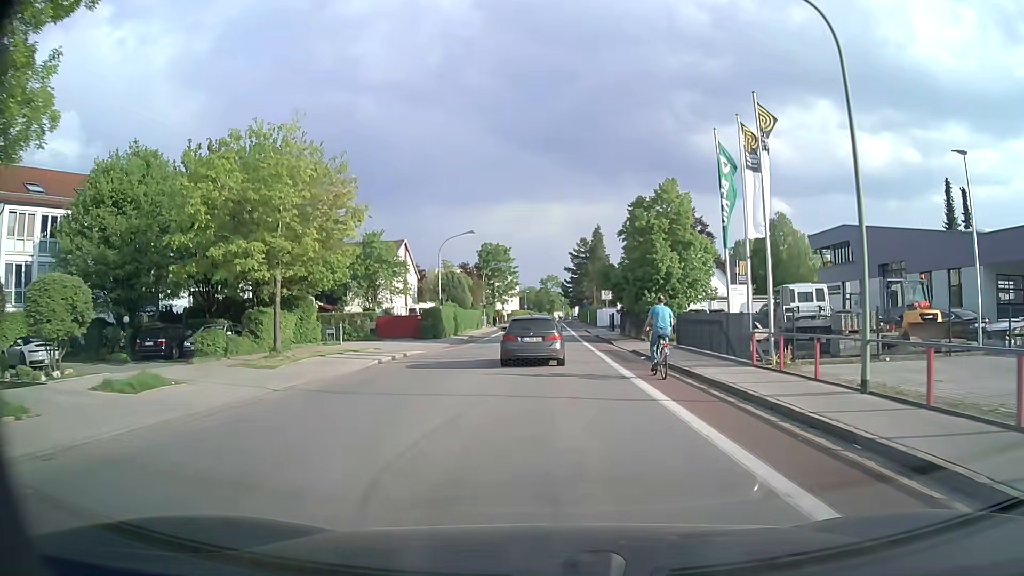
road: tertiary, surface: asphalt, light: Day
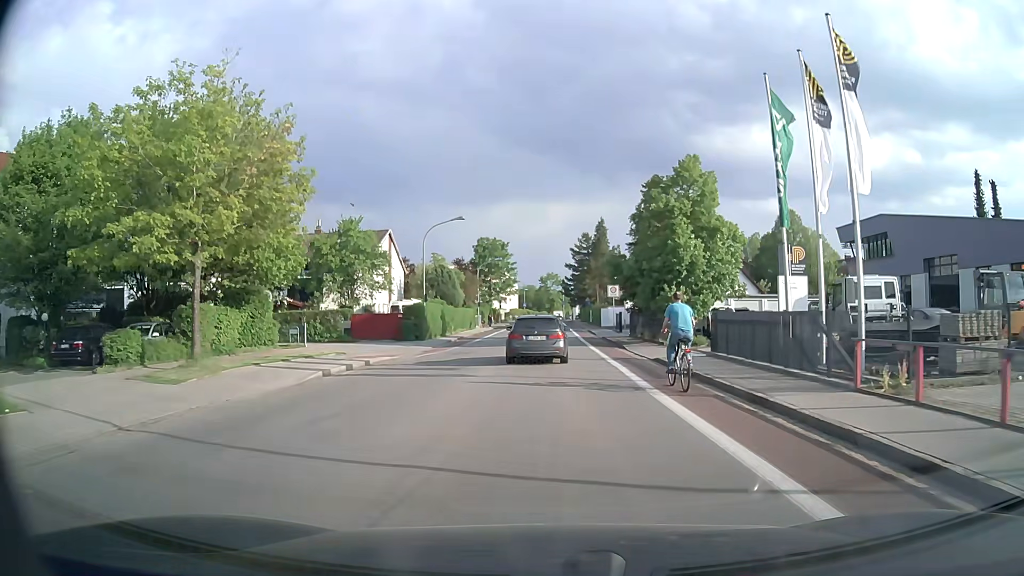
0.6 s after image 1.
(0.0, +6.1) m; 0°
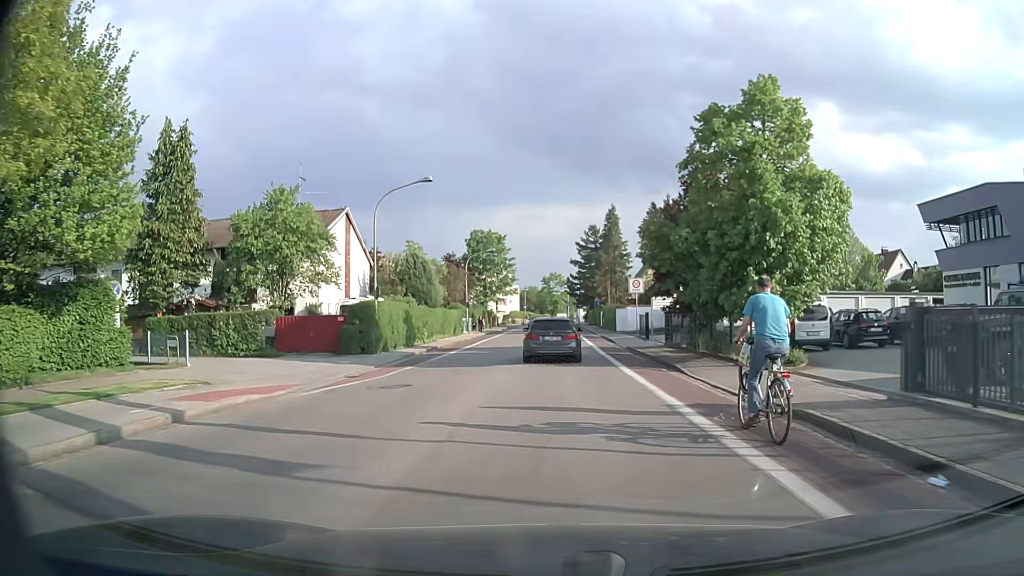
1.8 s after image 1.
(0.0, +12.3) m; 0°
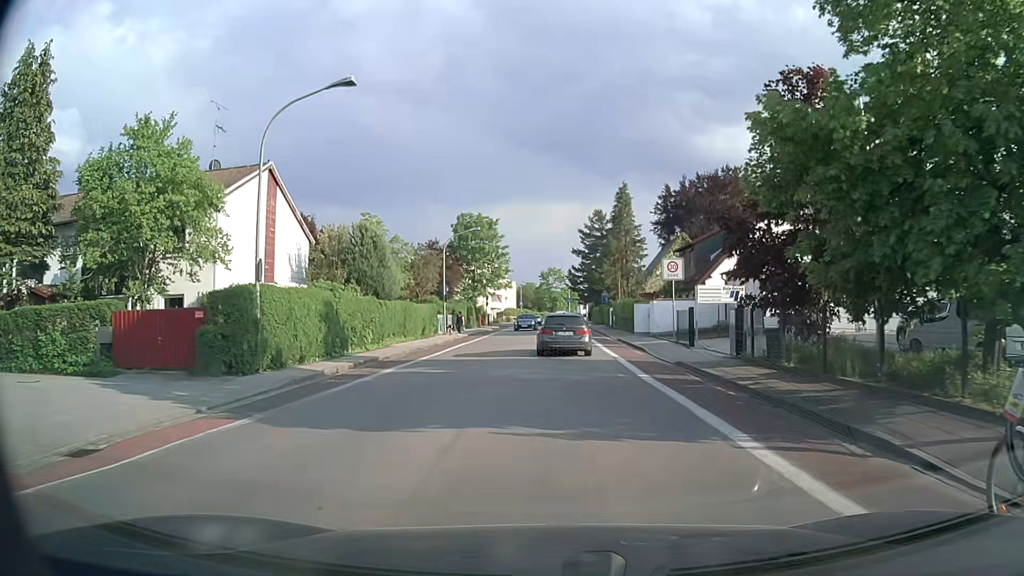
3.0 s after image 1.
(-0.1, +12.2) m; 0°
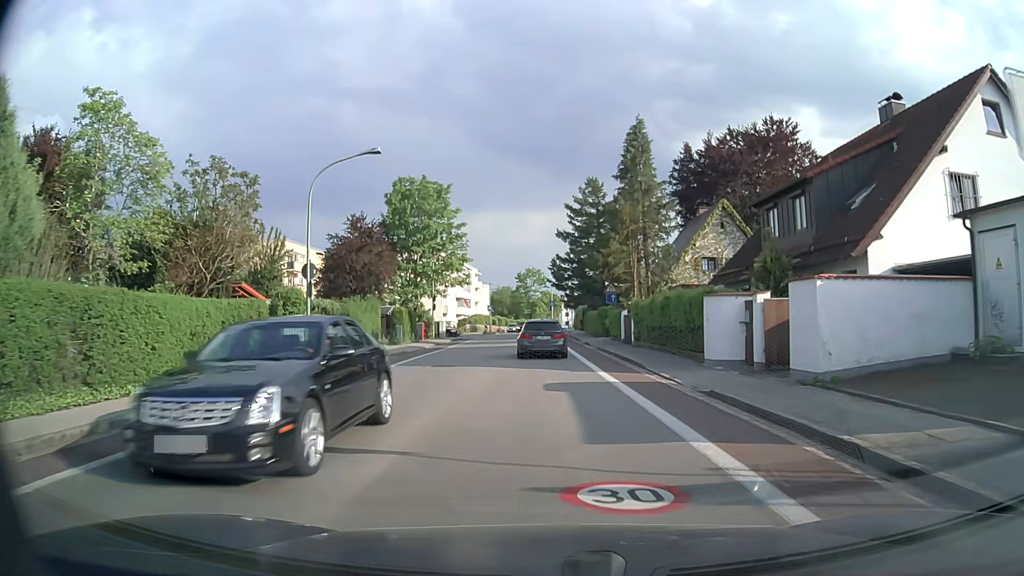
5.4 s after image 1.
(+0.2, +23.8) m; +1°
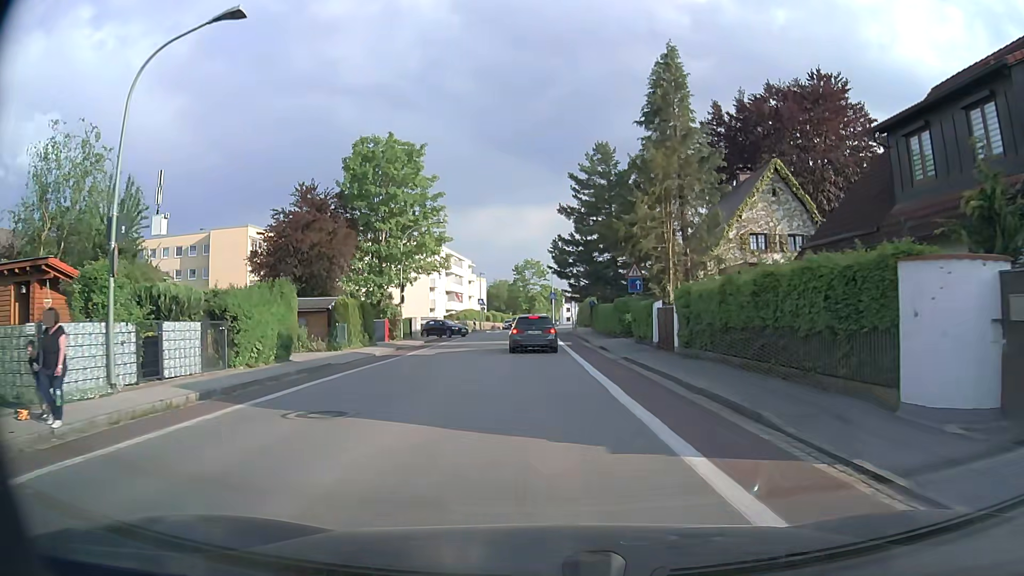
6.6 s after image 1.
(0.0, +11.5) m; 0°
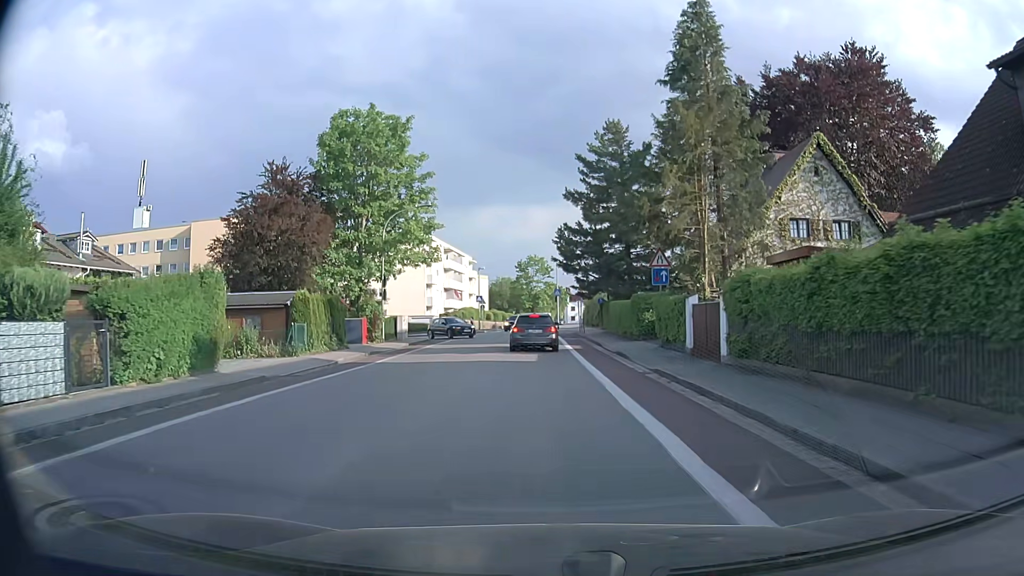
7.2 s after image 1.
(0.0, +5.6) m; 0°
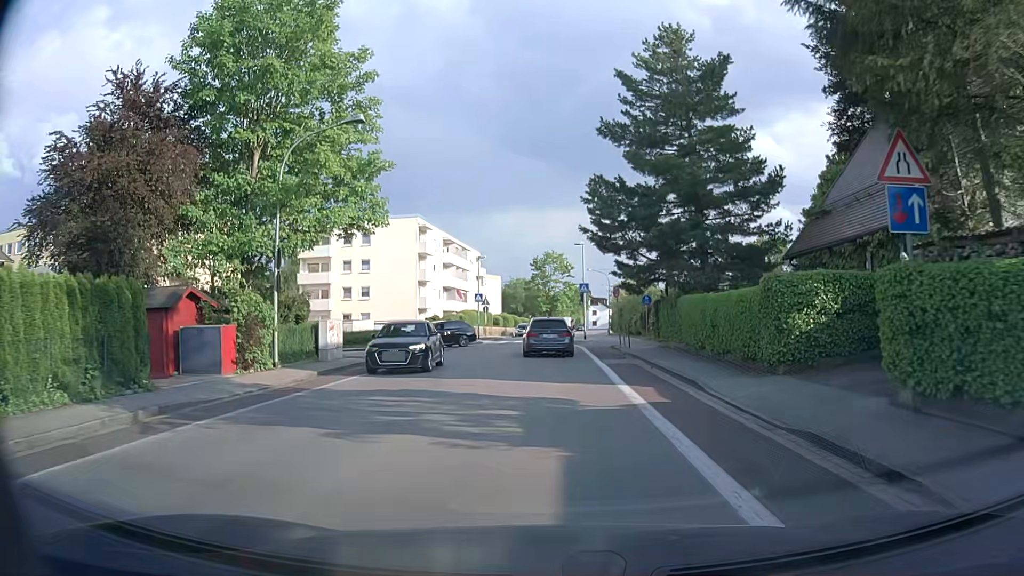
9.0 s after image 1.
(-0.2, +16.5) m; -1°
(0, +10) (0, +20) (-1, +30) (-1, +40) (-1, +50) (0, +60) (+2, +70) (+3, +80) (+4, +90) (+6, +99) m
